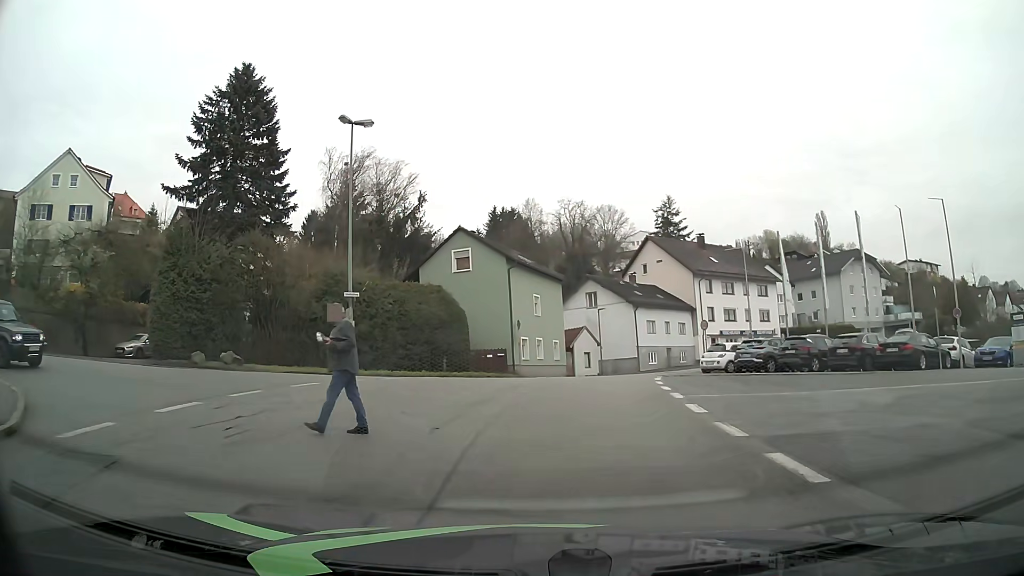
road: residential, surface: asphalt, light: Day
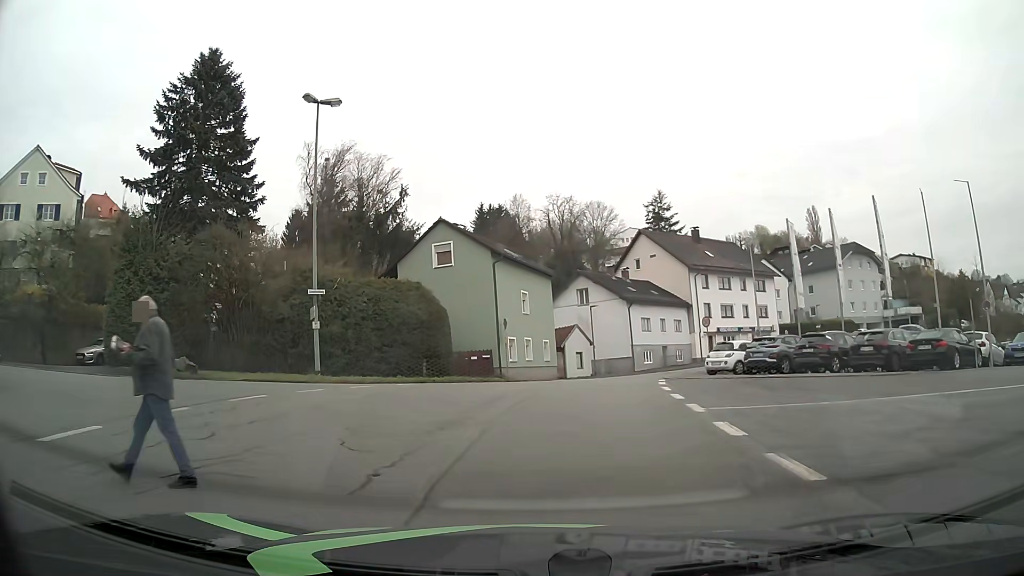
(+0.1, +3.1) m; +2°
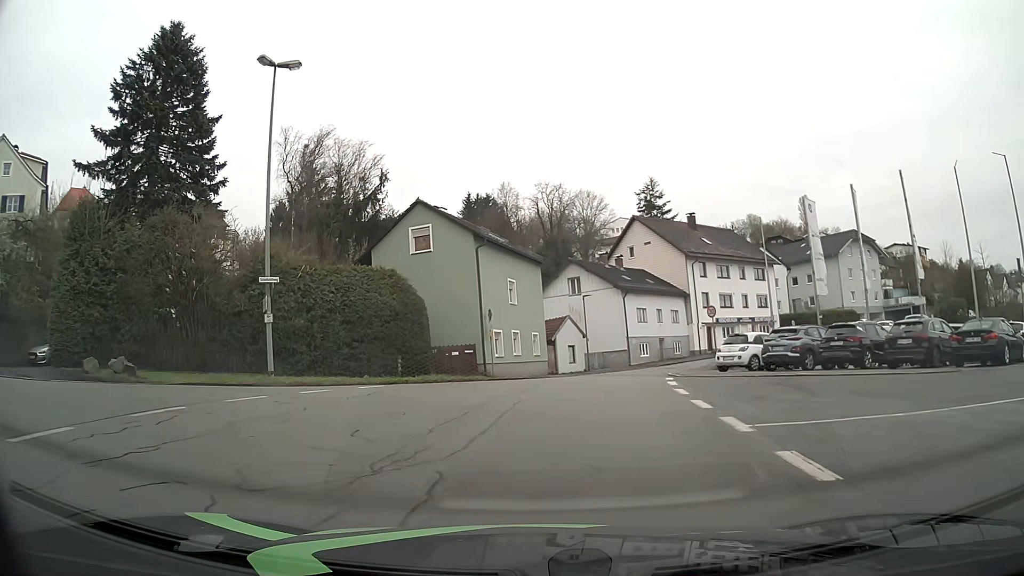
(+0.1, +3.4) m; +2°
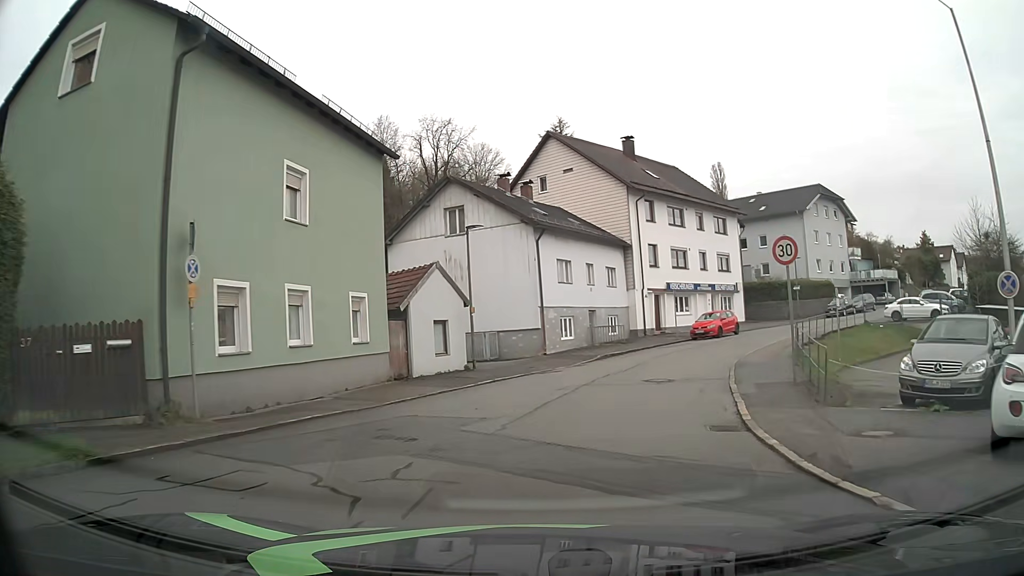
(+1.2, +20.6) m; +8°
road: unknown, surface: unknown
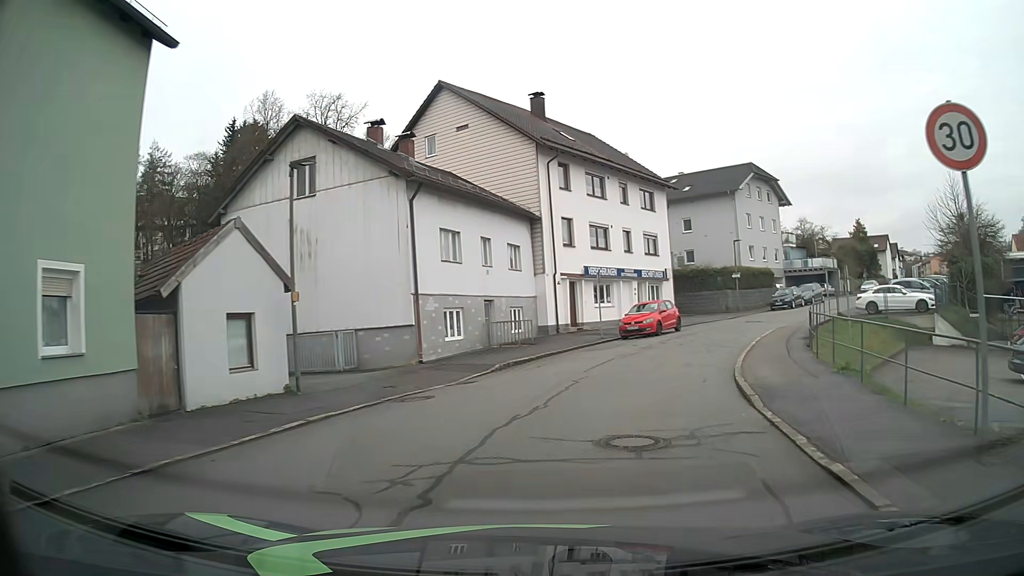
(+0.7, +8.8) m; +9°
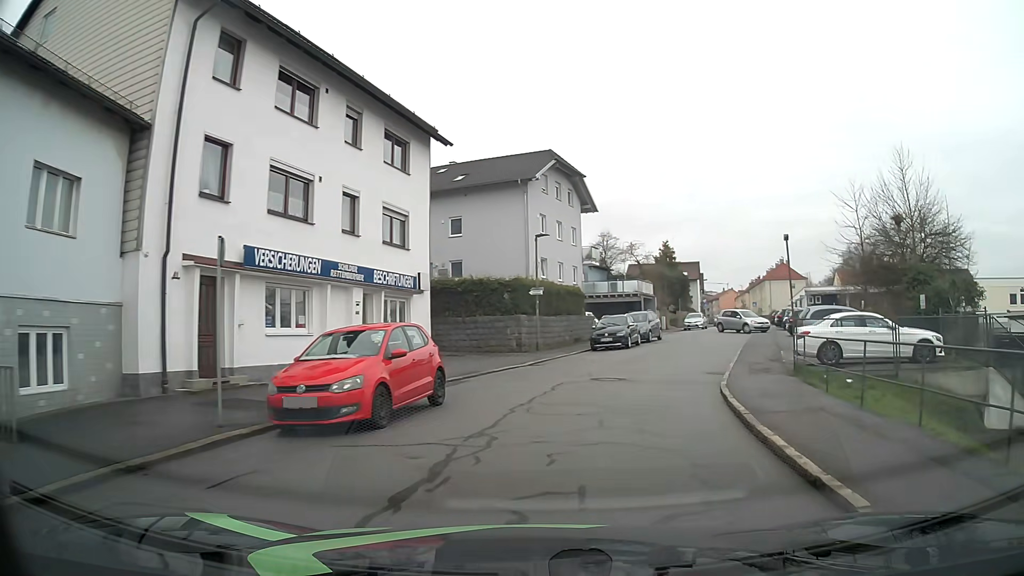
(+3.2, +17.9) m; +21°
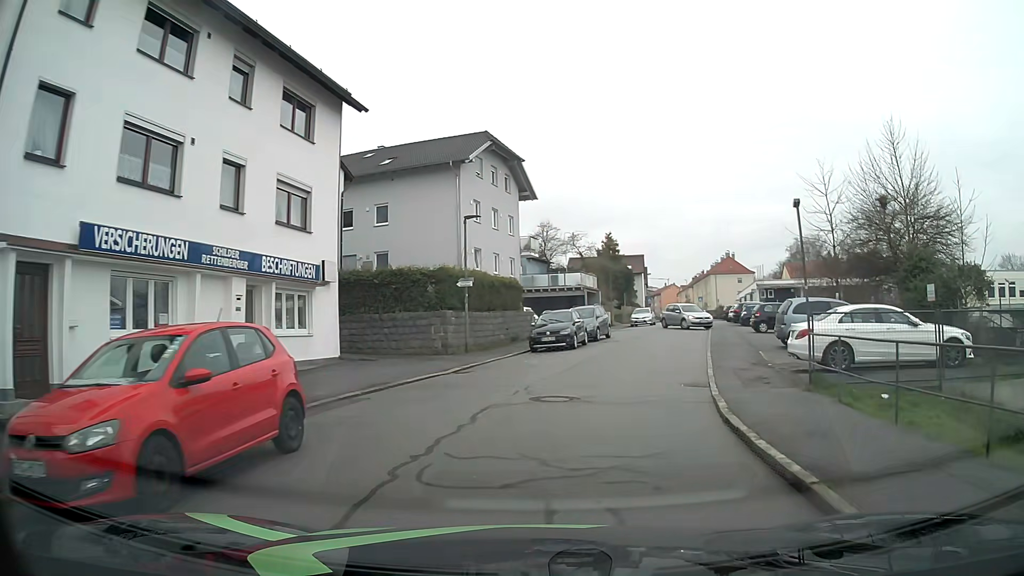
(+0.2, +4.2) m; +5°
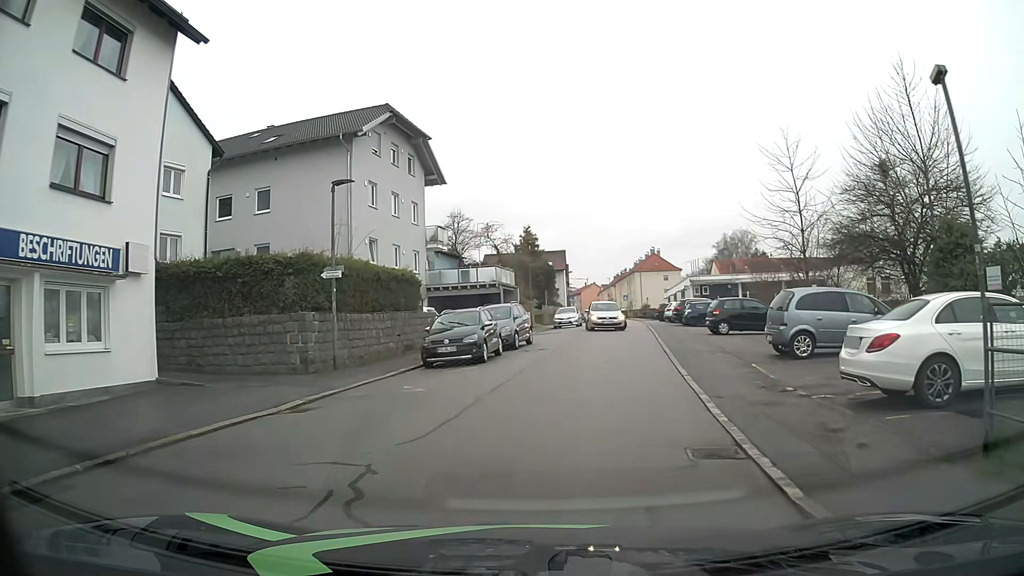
(+0.5, +6.4) m; +8°
(+1, +10) (+2, +20) (+4, +30) (+5, +40) (+6, +50) (+8, +59) (+9, +69) (+10, +79) (+11, +89) (+12, +99) m
